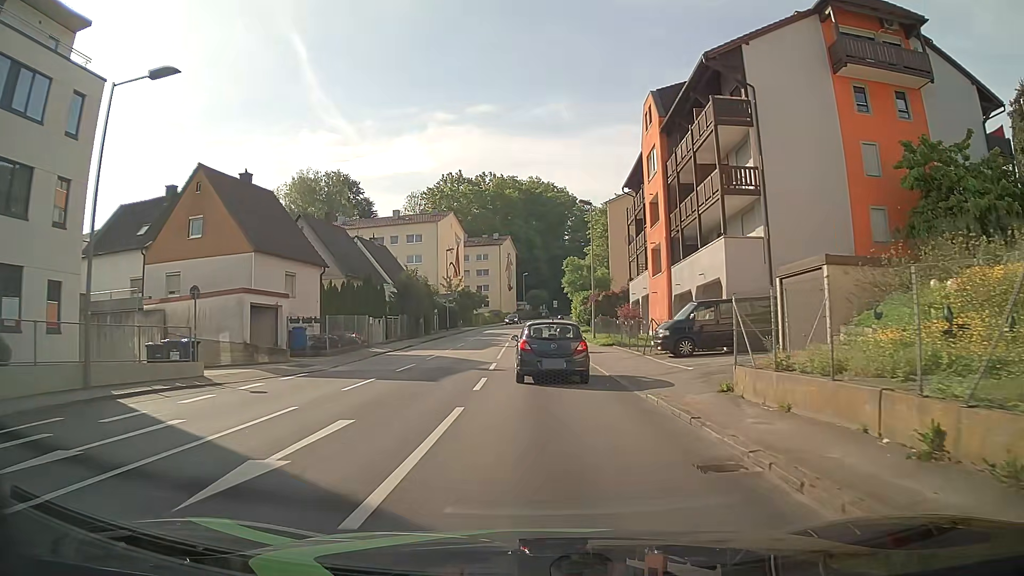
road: tertiary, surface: asphalt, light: Day
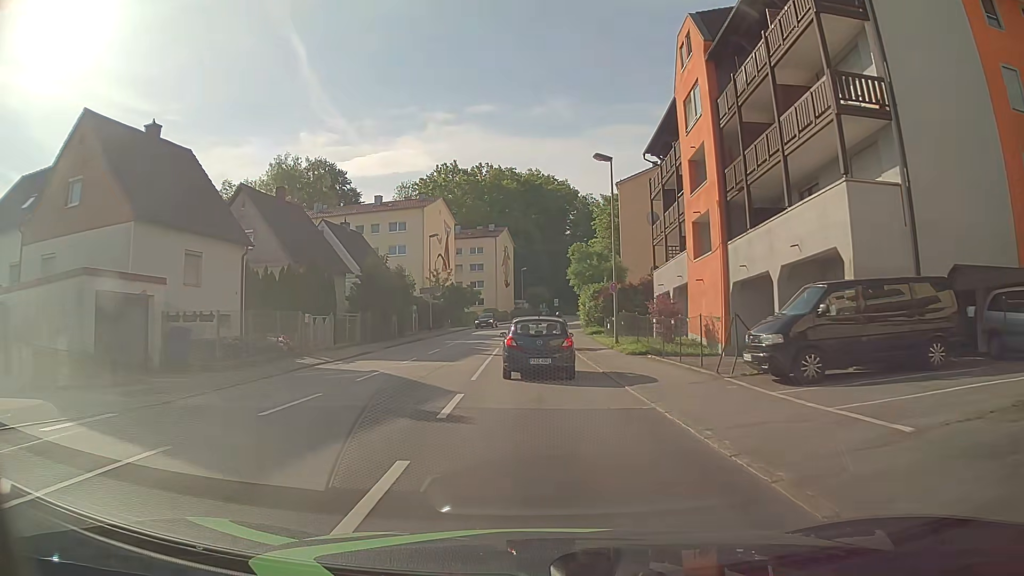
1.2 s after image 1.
(0.0, +10.5) m; 0°
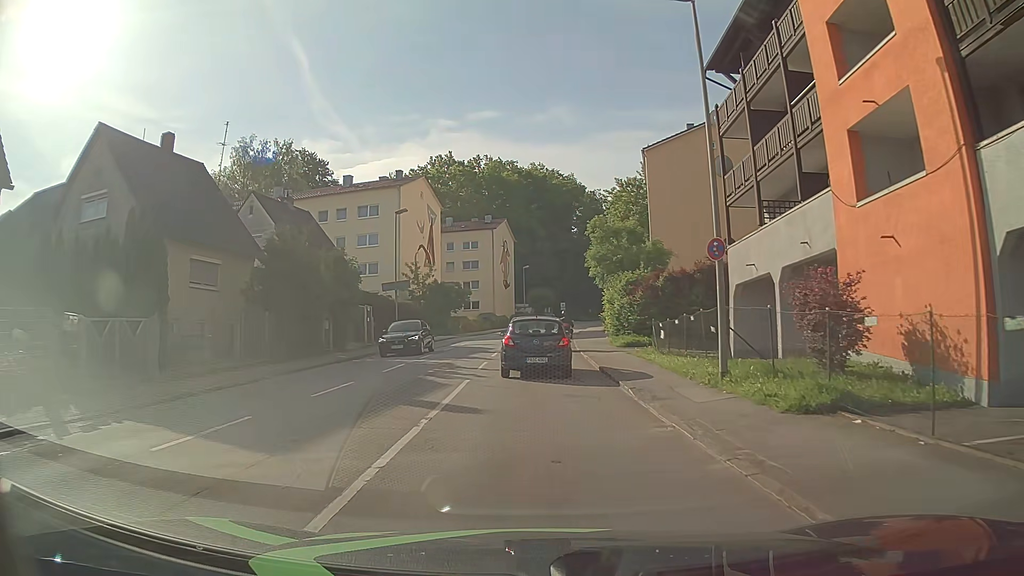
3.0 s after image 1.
(0.0, +15.2) m; 0°
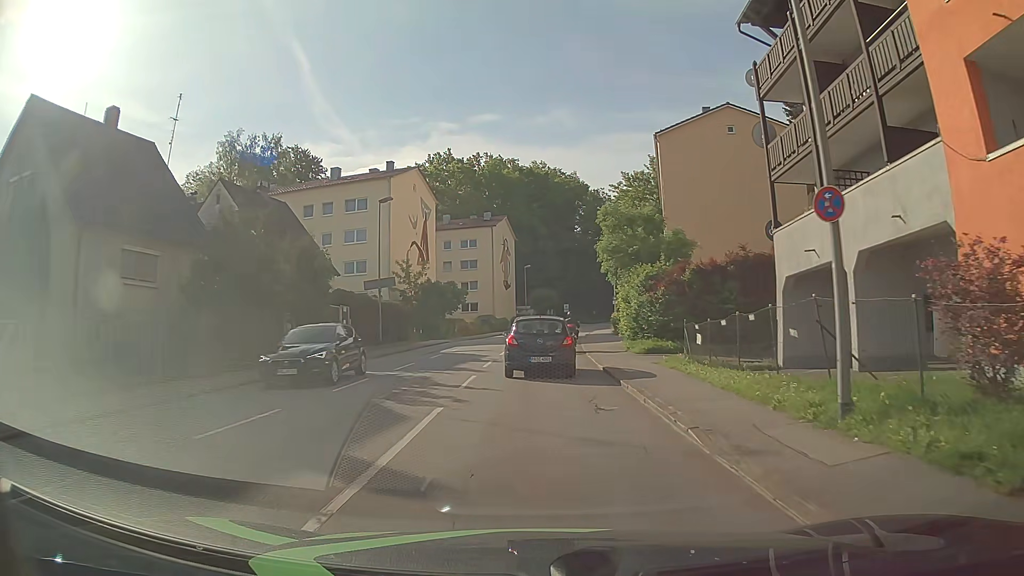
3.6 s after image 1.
(0.0, +4.9) m; 0°
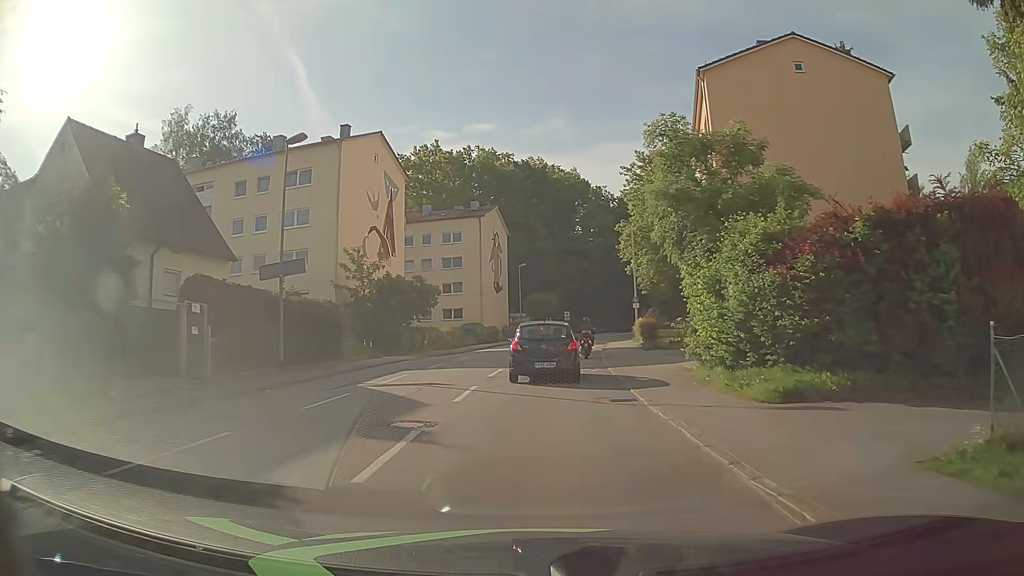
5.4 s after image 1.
(0.0, +14.0) m; 0°
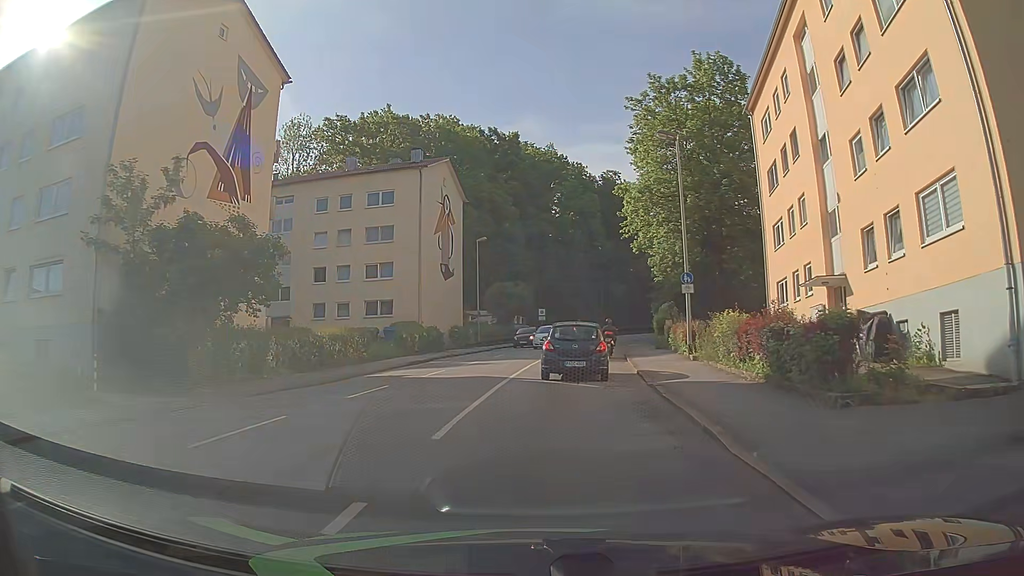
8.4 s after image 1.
(+0.5, +22.1) m; +3°
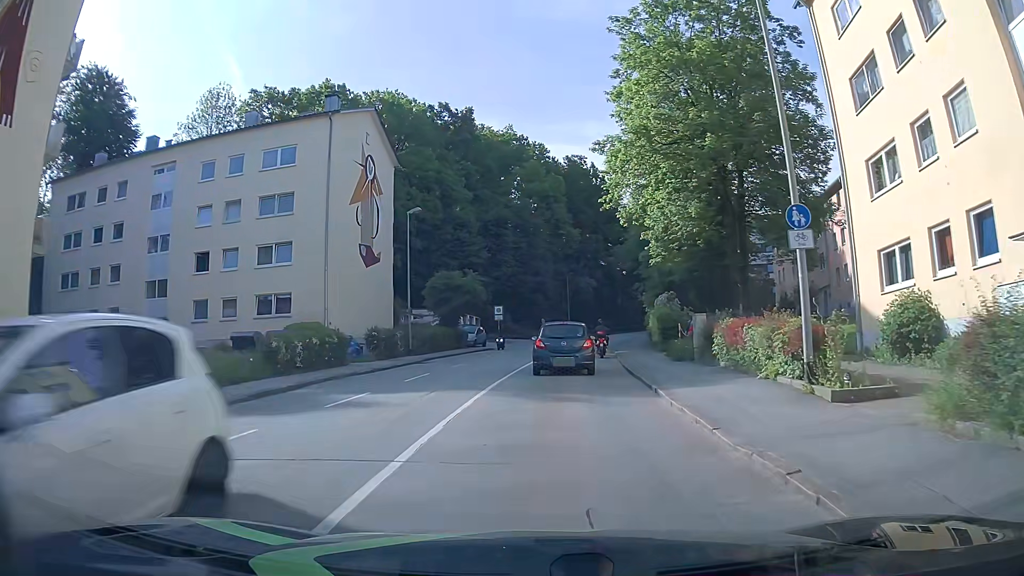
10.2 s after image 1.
(+0.5, +13.3) m; +4°
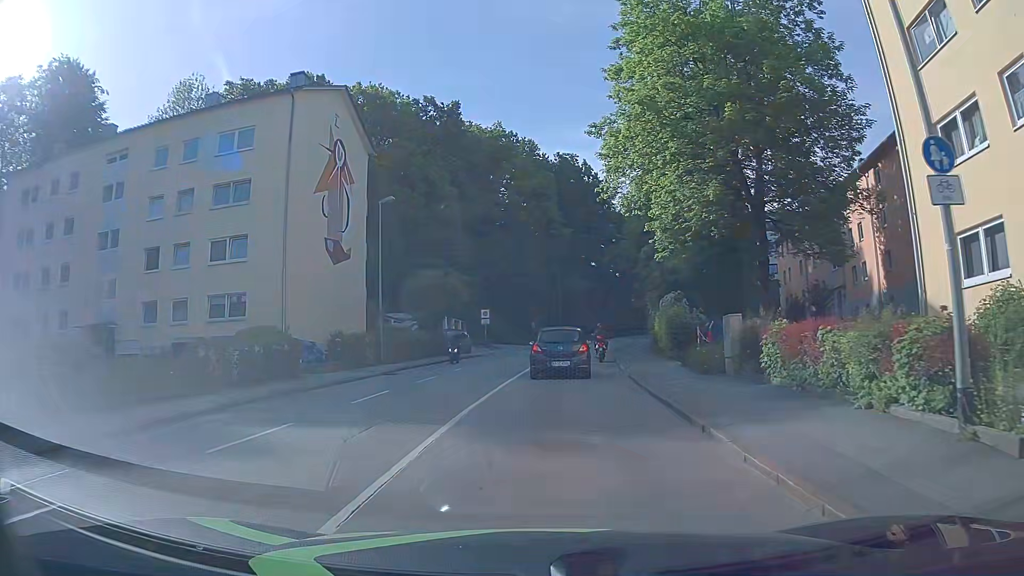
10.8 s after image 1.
(0.0, +4.6) m; 0°
